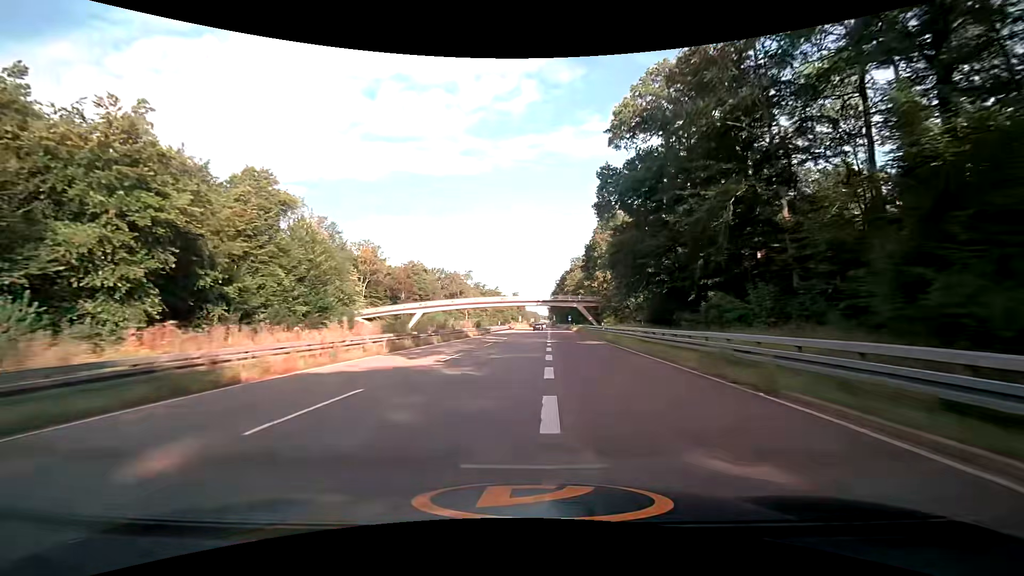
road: trunk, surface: asphalt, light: Day
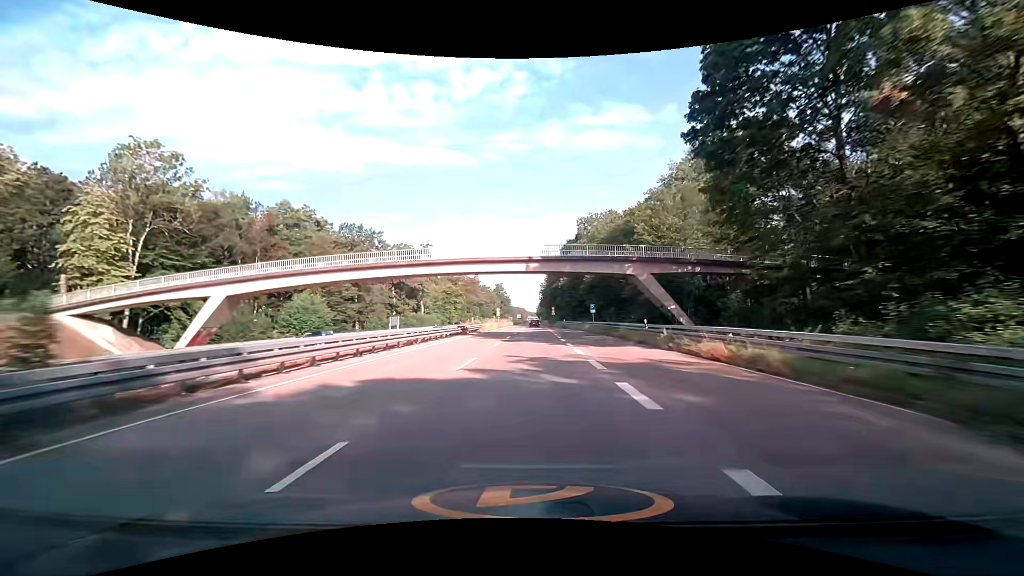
(+1.1, +64.5) m; +2°
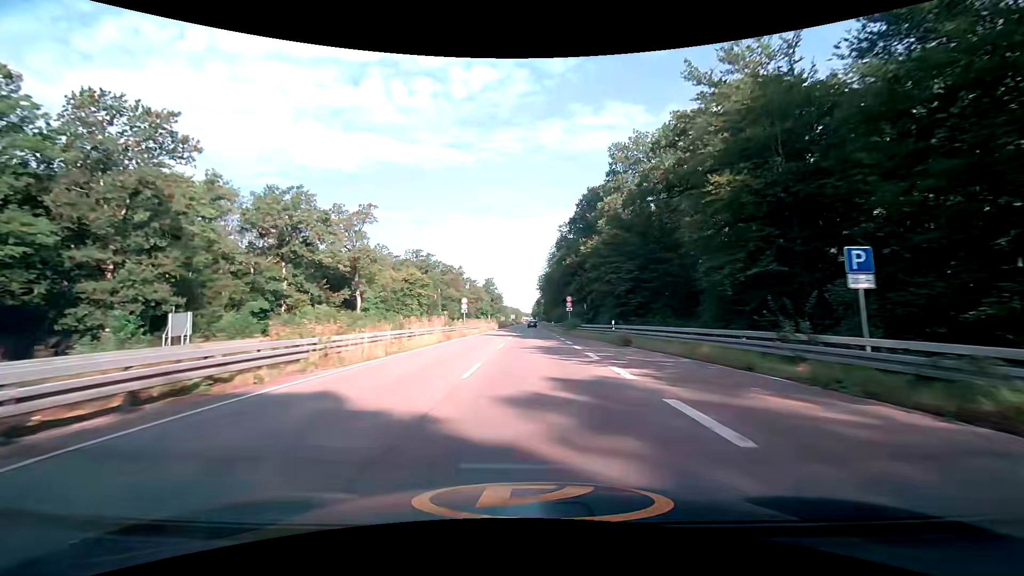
(0.0, +49.8) m; 0°
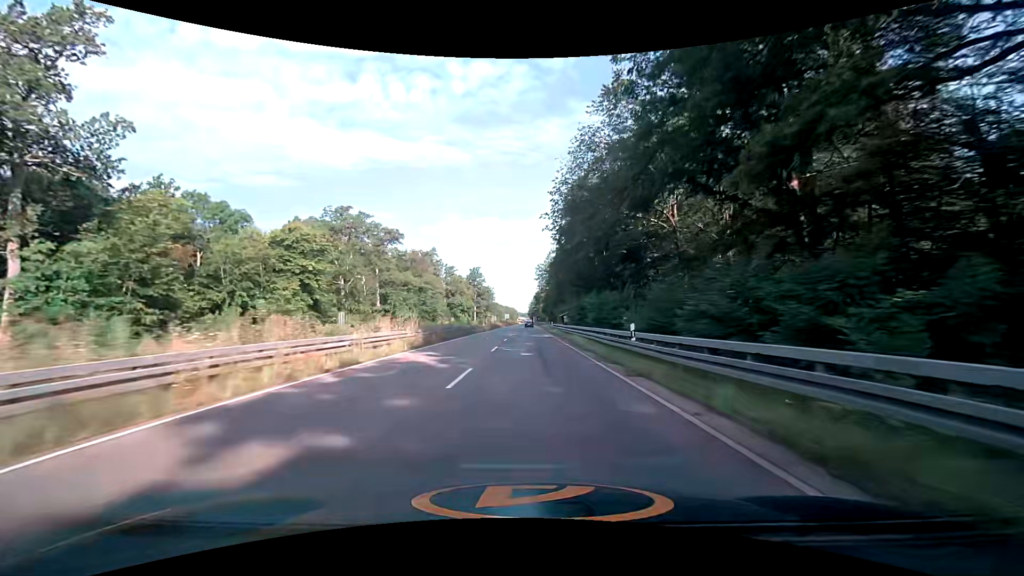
(+0.3, +61.6) m; 0°
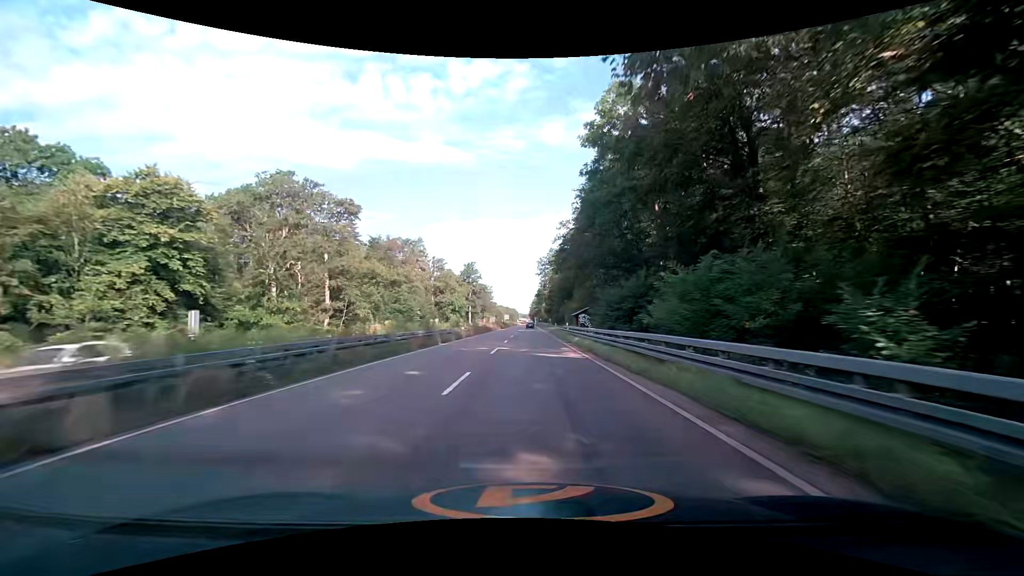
(0.0, +24.8) m; 0°
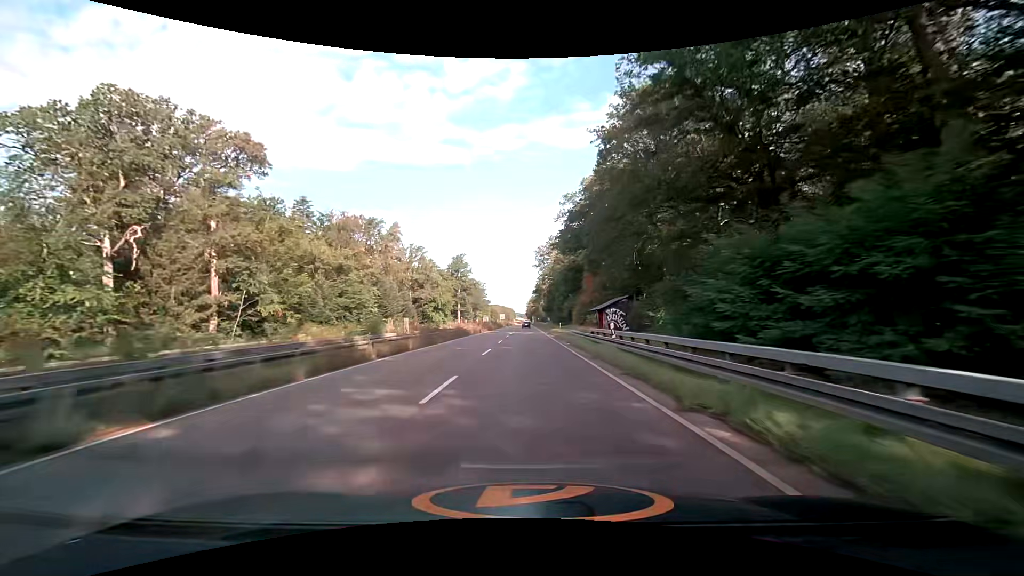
(+0.1, +25.0) m; +1°
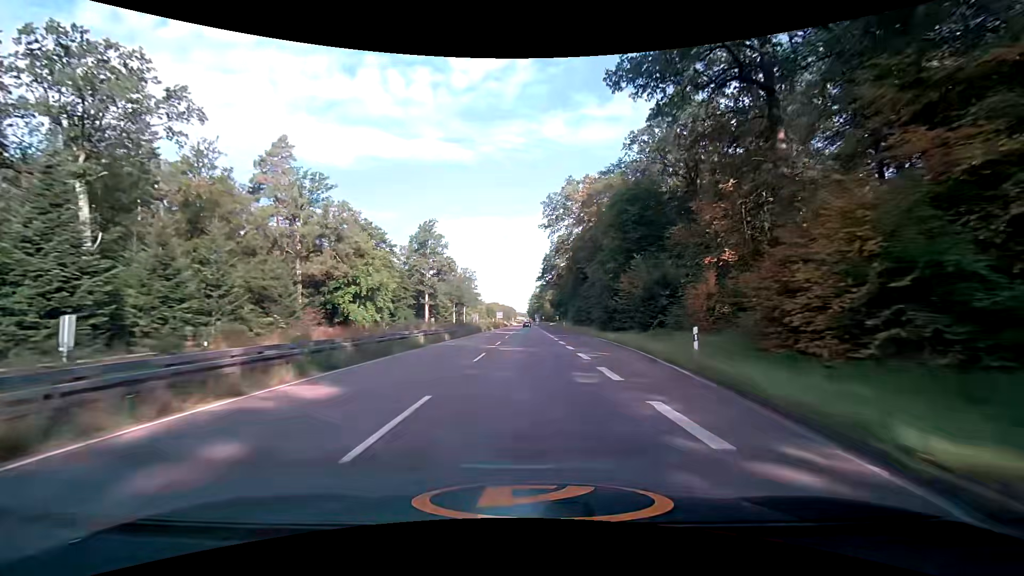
(-0.4, +63.2) m; 0°
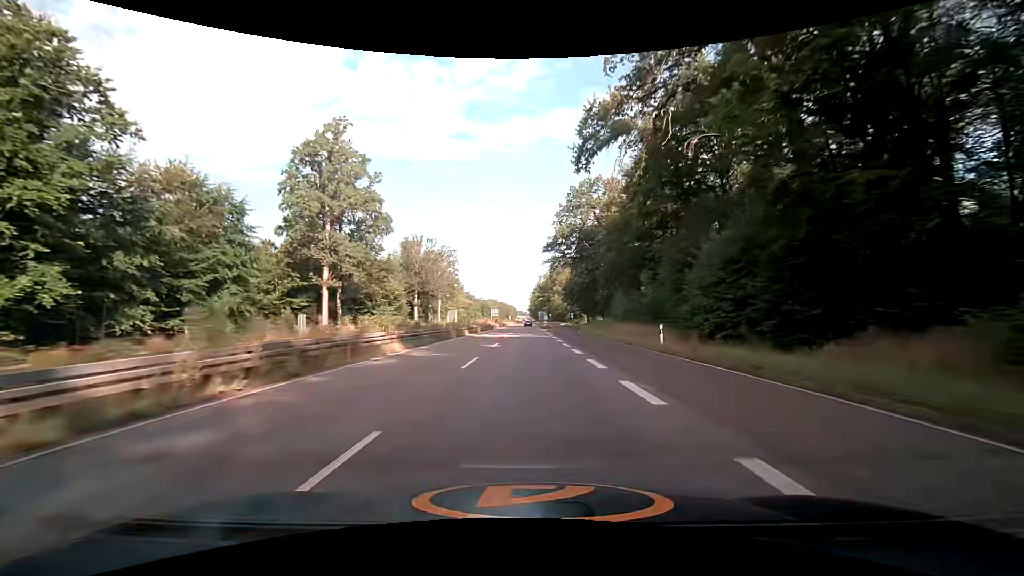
(+0.1, +63.2) m; 0°
(0, +10) (0, +20) (0, +30) (0, +40) (0, +50) (0, +60) (0, +70) (0, +80) (0, +90) (0, +100) m
